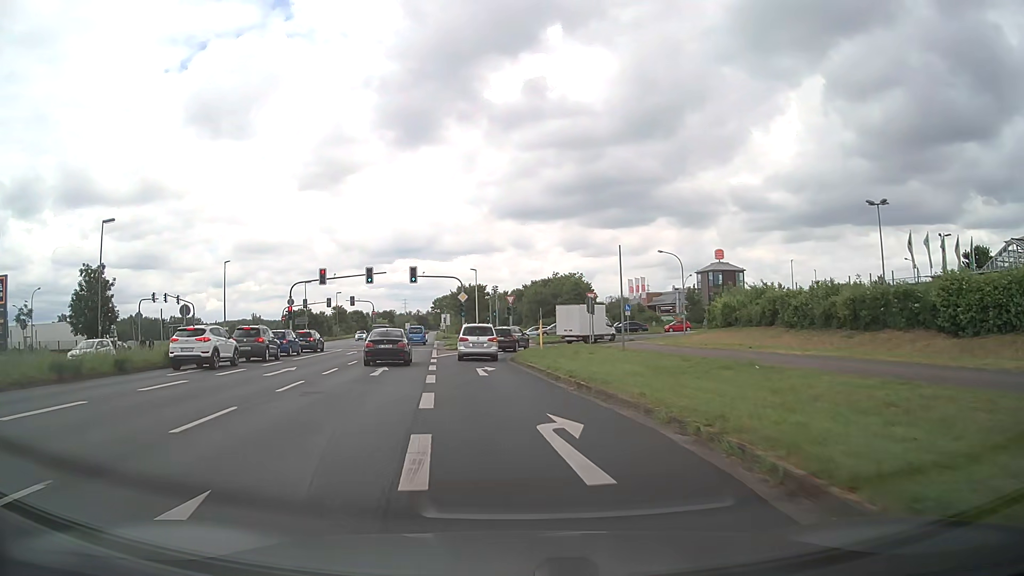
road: primary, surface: asphalt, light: Day
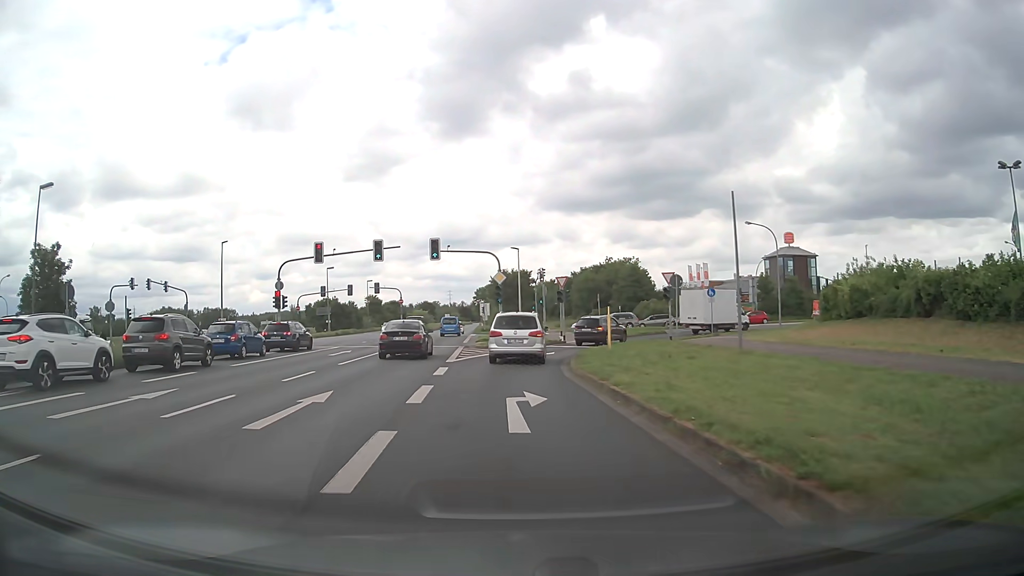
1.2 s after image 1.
(-0.4, +12.5) m; -4°
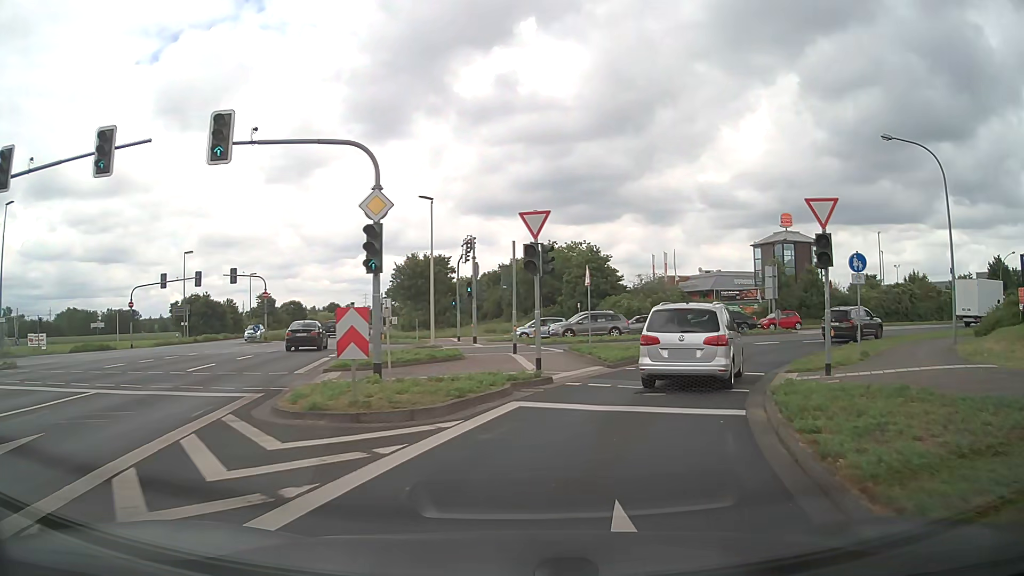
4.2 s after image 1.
(0.0, +25.4) m; +6°
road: tertiary_link
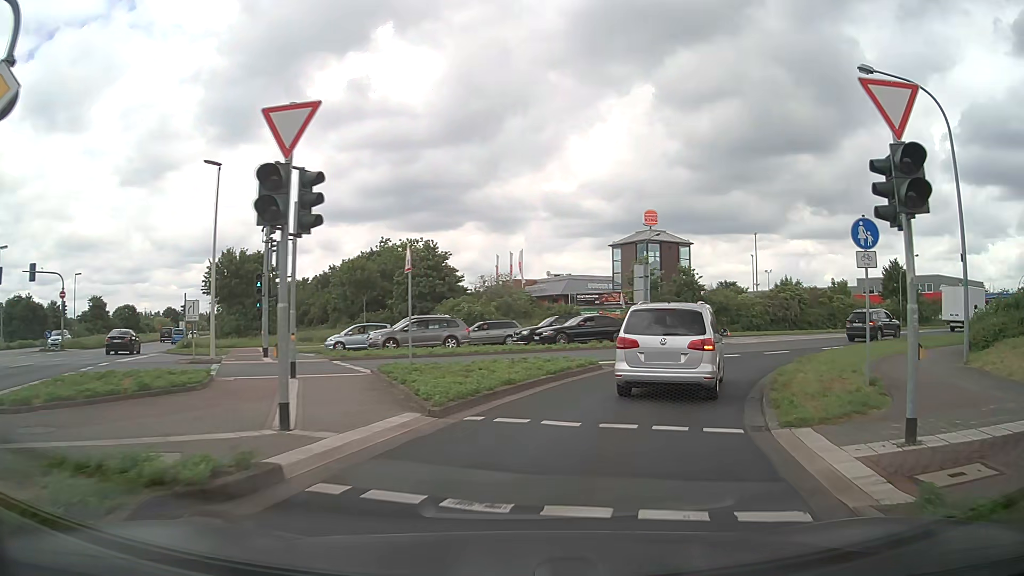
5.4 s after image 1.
(+1.0, +8.8) m; +14°
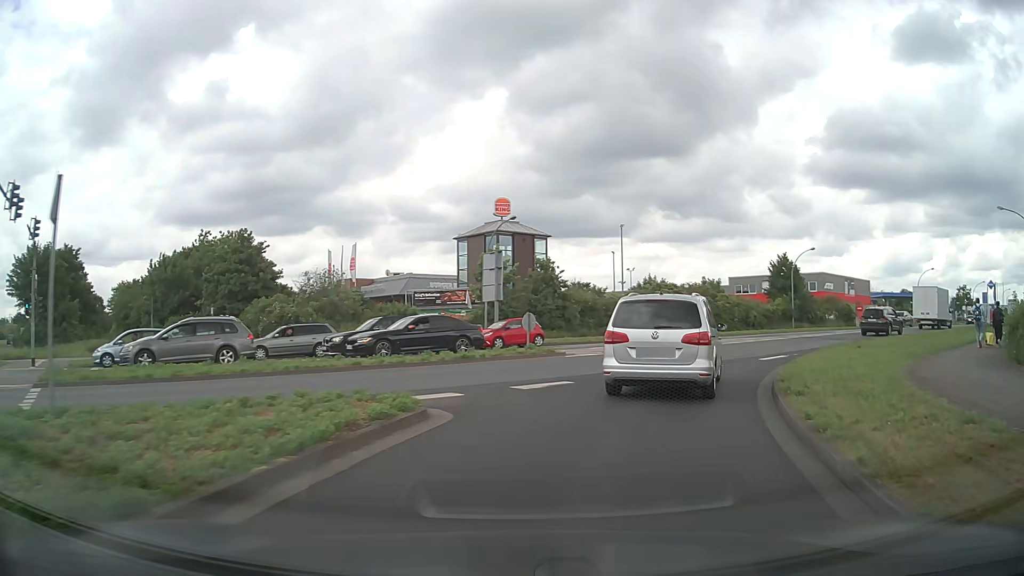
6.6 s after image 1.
(+0.9, +9.1) m; +13°
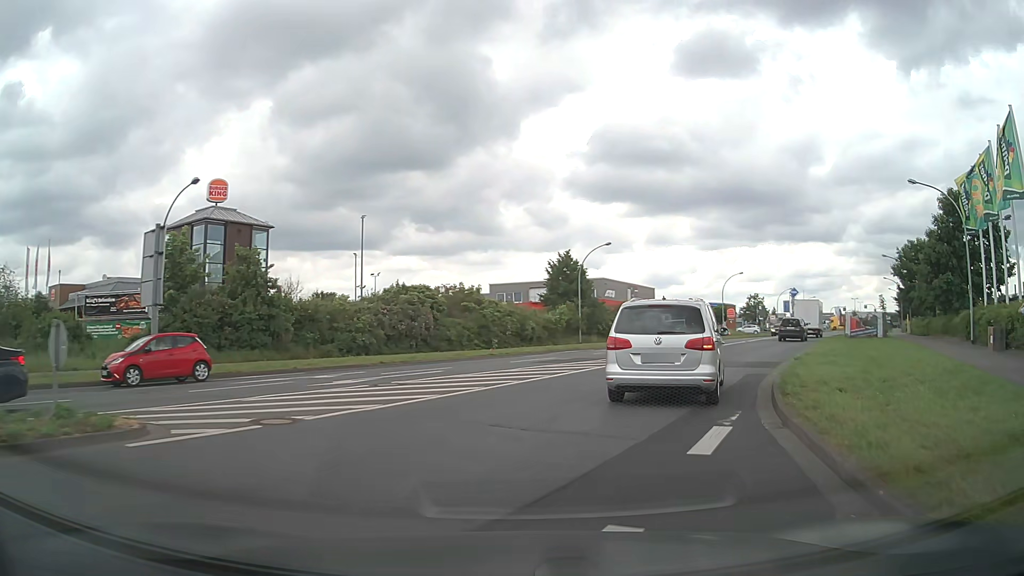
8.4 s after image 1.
(+2.5, +14.0) m; +20°
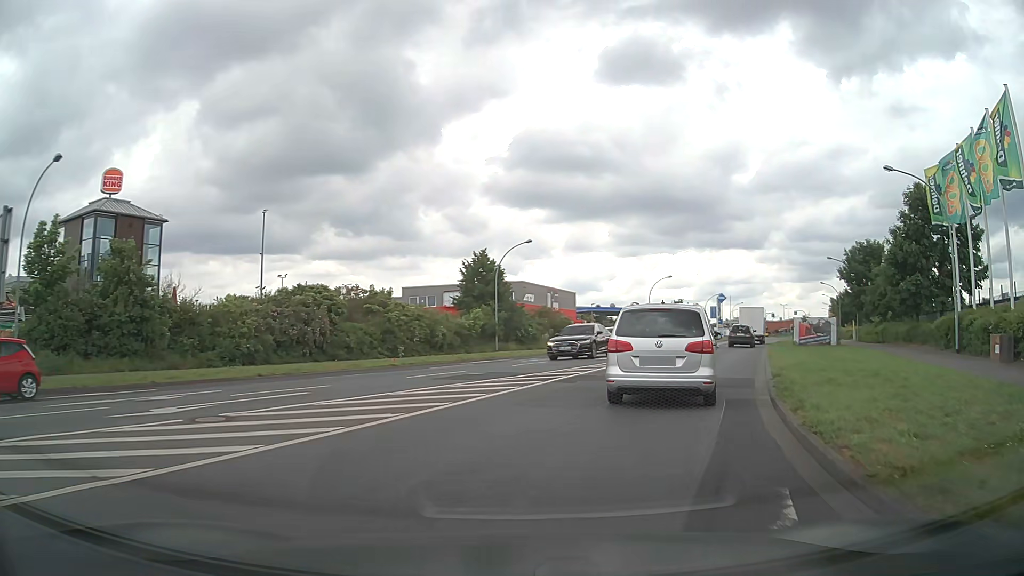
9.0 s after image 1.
(+0.3, +4.9) m; +7°
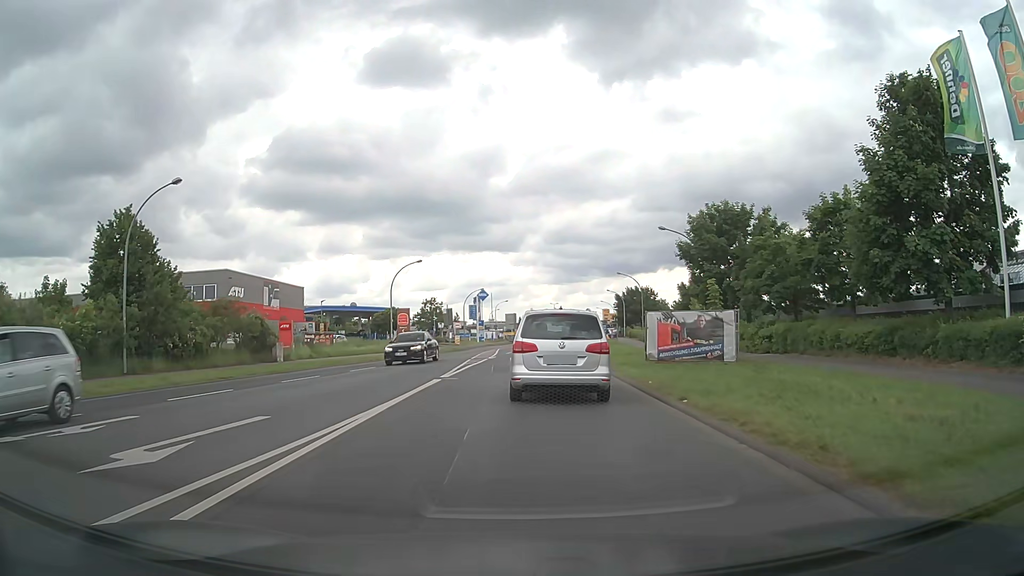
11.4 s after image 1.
(+4.4, +20.4) m; +22°
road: tertiary
(0, +10) (0, +20) (+1, +30) (+1, +40) (+2, +50) (+2, +60) (+3, +70) (+4, +80) (+5, +90) (+6, +100) m
